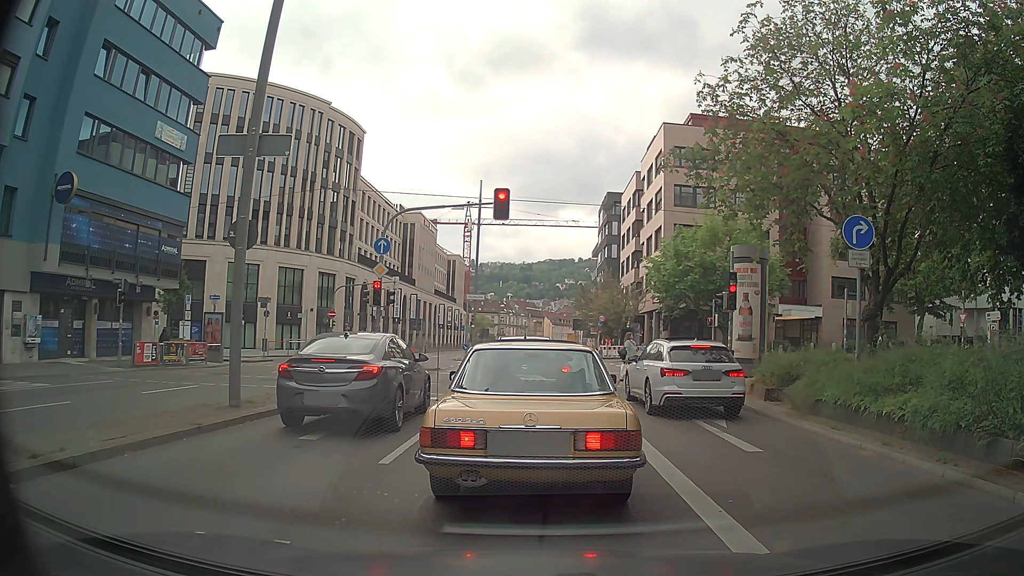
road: primary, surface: asphalt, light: Day
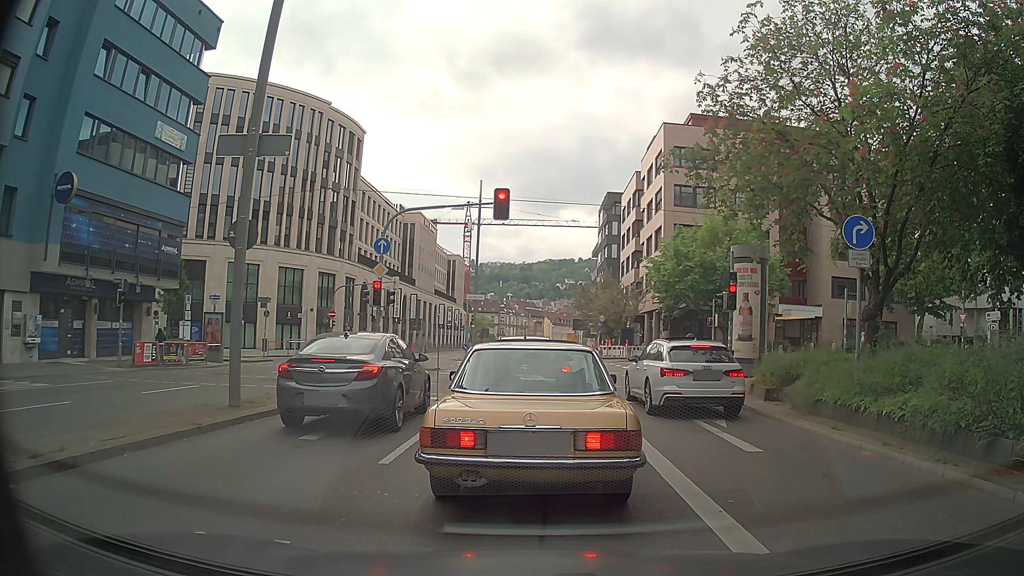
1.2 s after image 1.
(0.0, 0.0) m; 0°
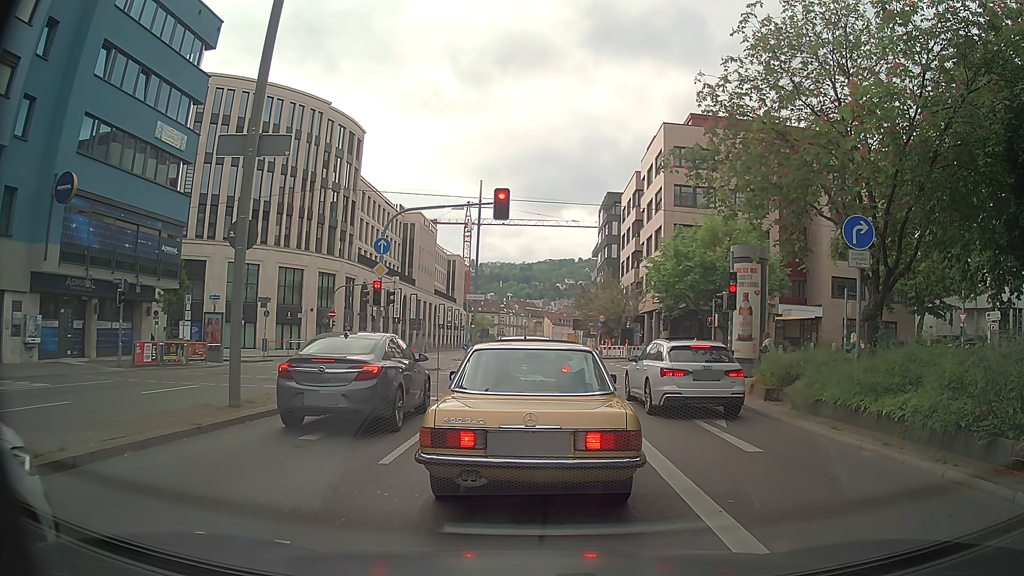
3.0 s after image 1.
(0.0, 0.0) m; 0°
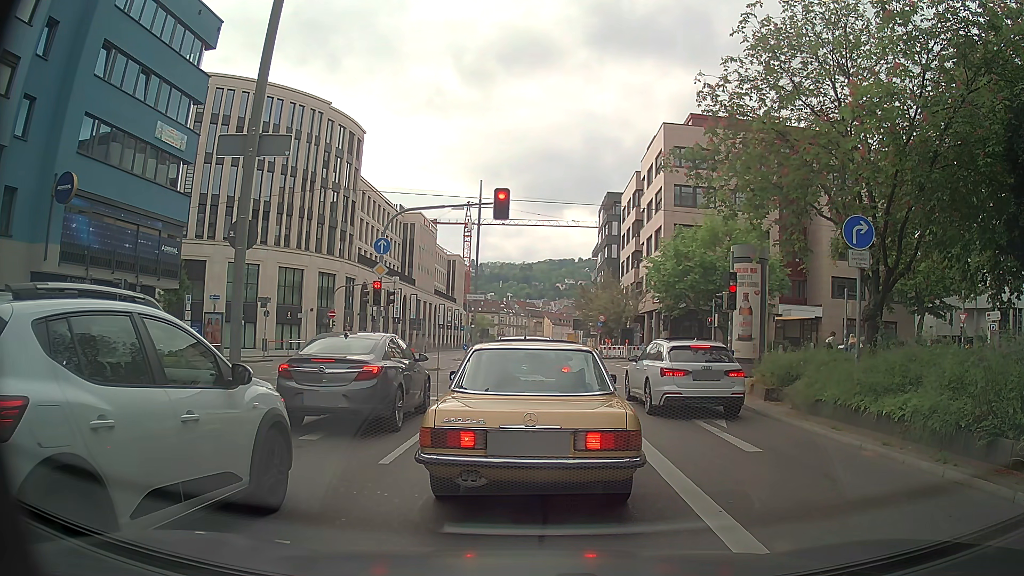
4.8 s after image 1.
(0.0, 0.0) m; 0°
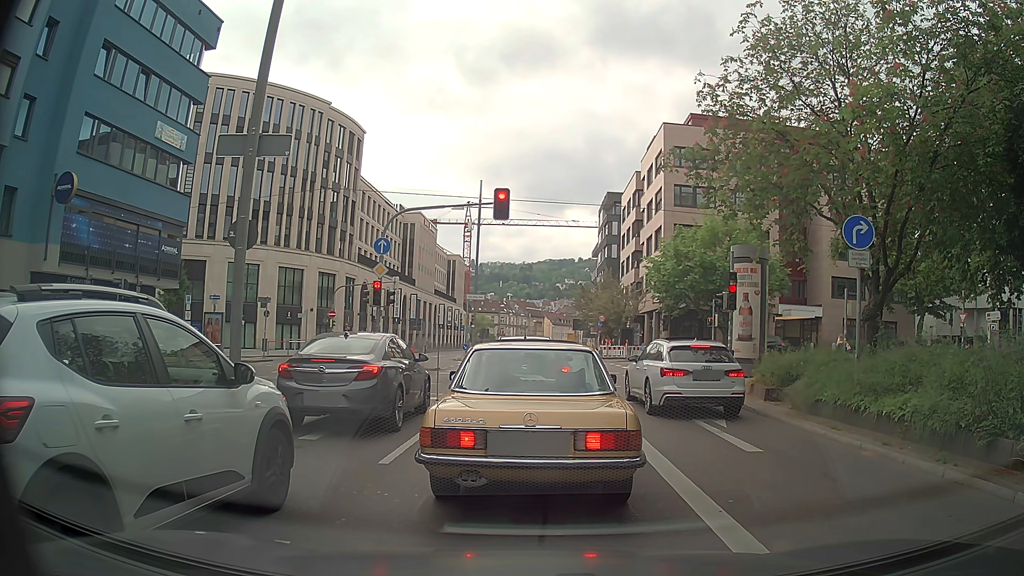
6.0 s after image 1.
(0.0, 0.0) m; 0°
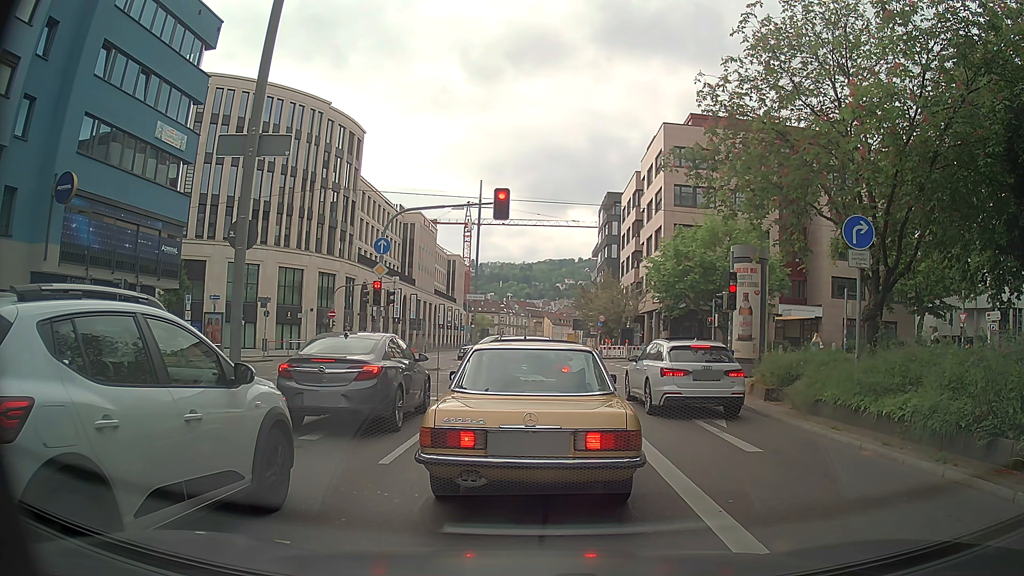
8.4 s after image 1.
(0.0, 0.0) m; 0°
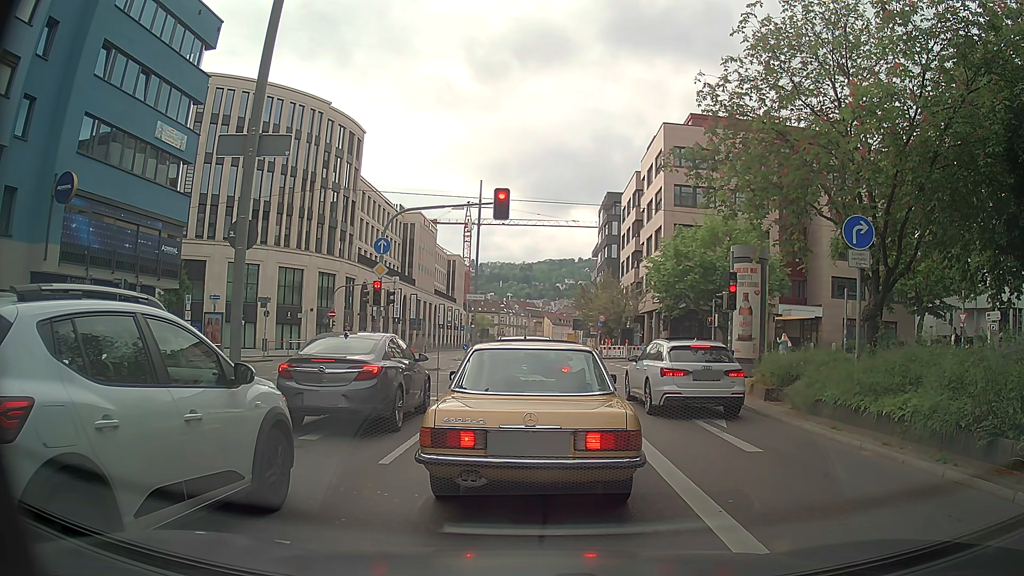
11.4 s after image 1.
(0.0, 0.0) m; 0°
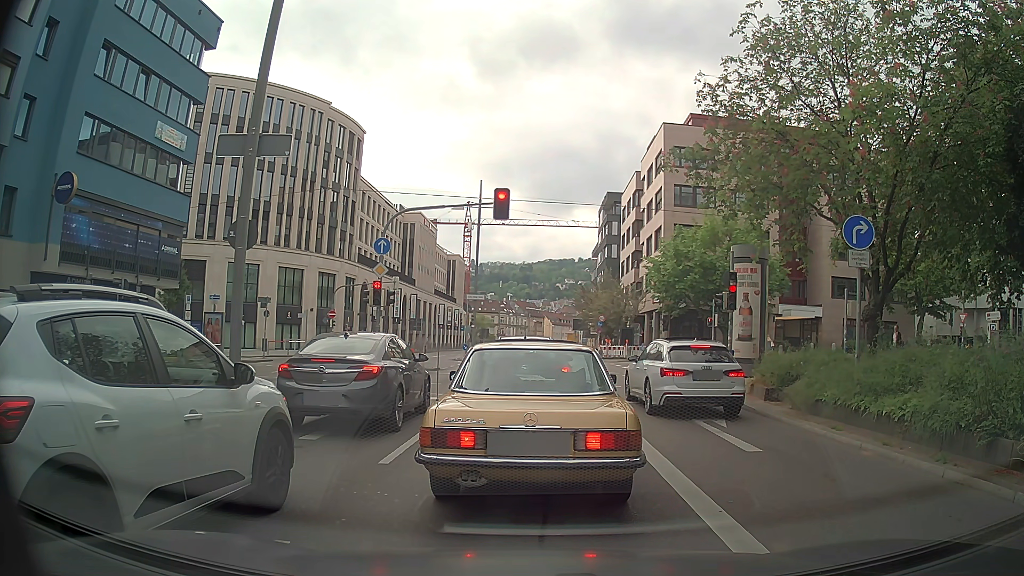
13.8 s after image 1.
(0.0, 0.0) m; 0°
